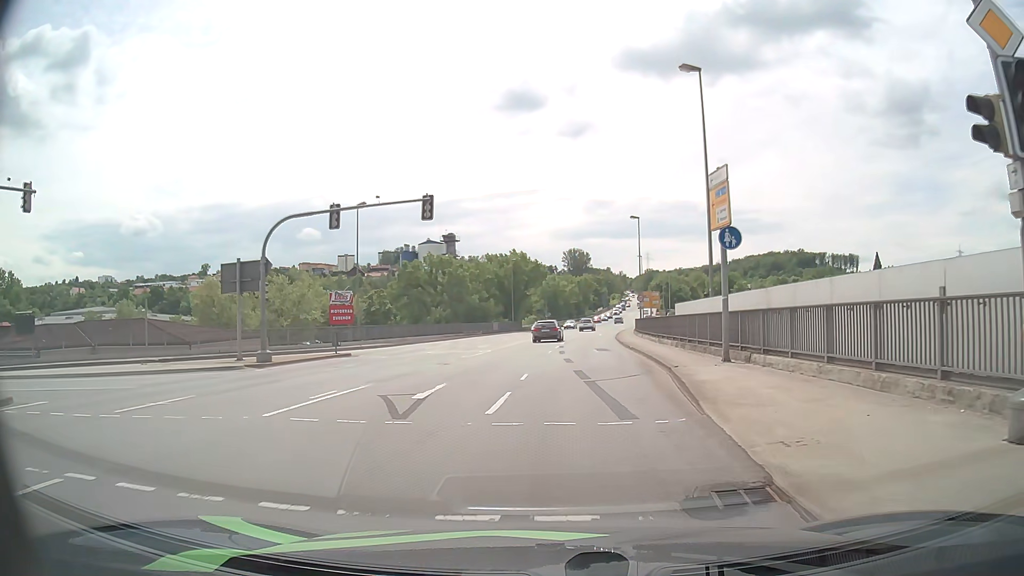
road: primary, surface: asphalt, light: Day
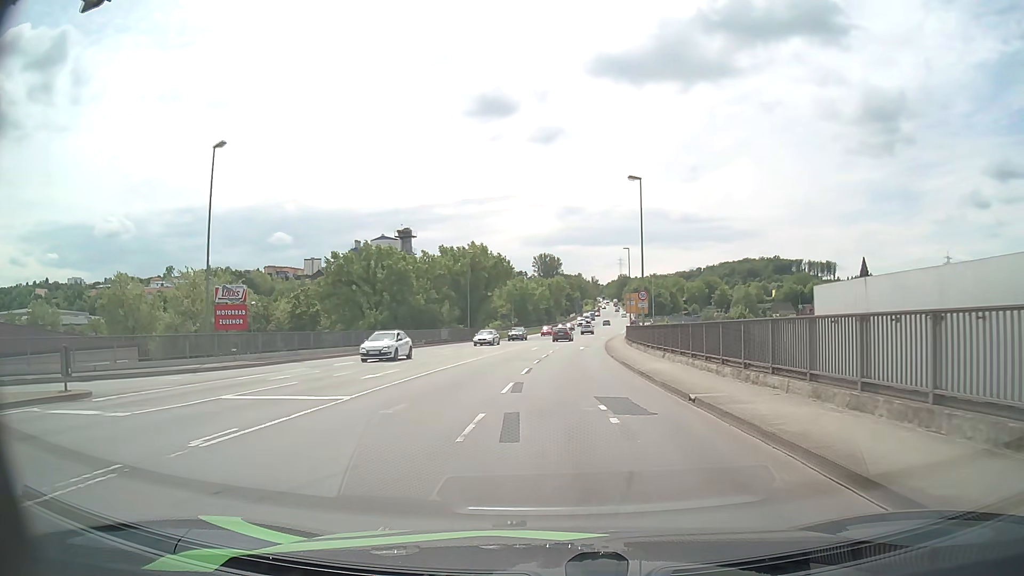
(+0.7, +19.0) m; +3°
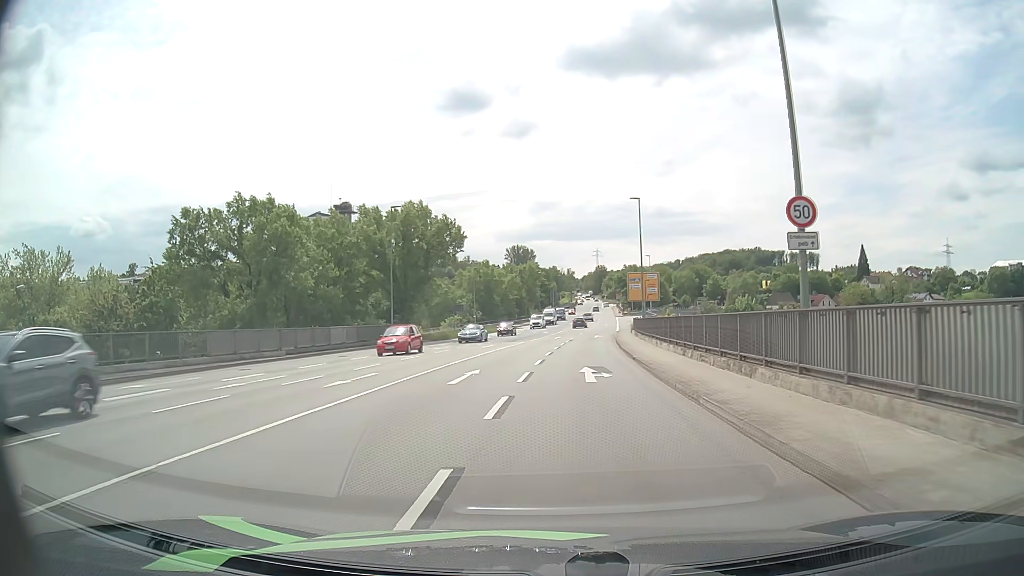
(+0.6, +28.6) m; +2°
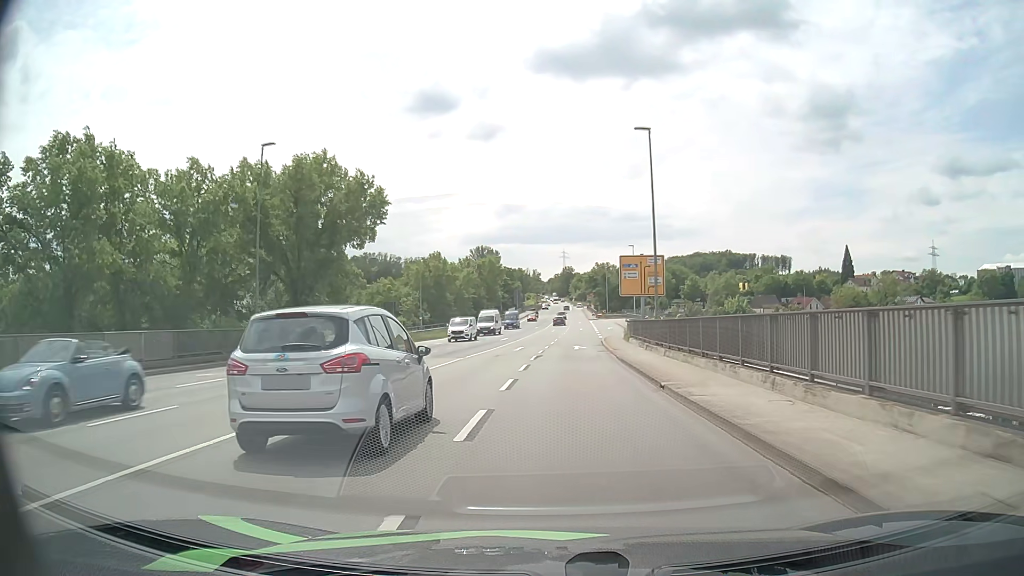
(+0.5, +19.7) m; +3°
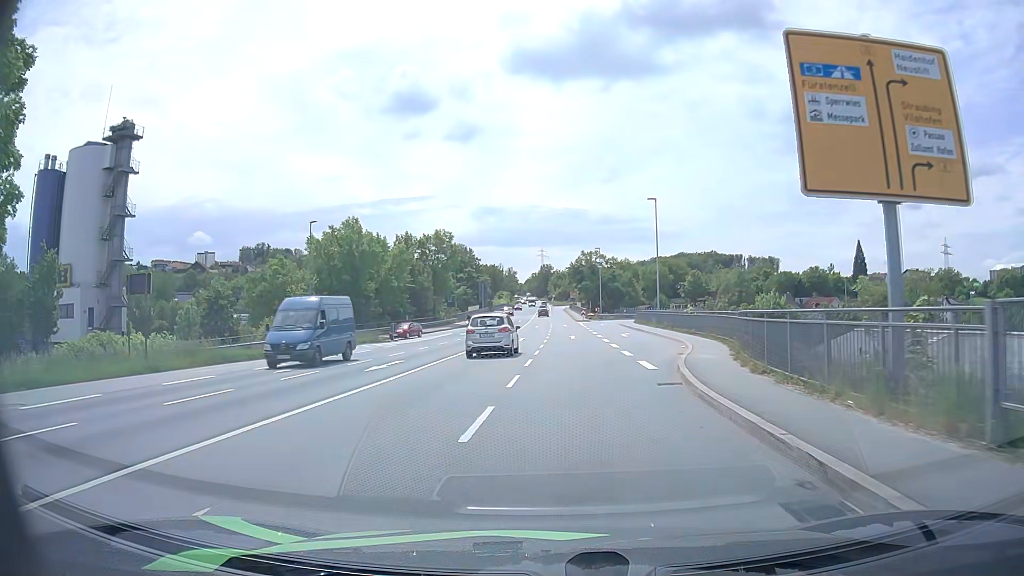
(+0.9, +36.4) m; +2°
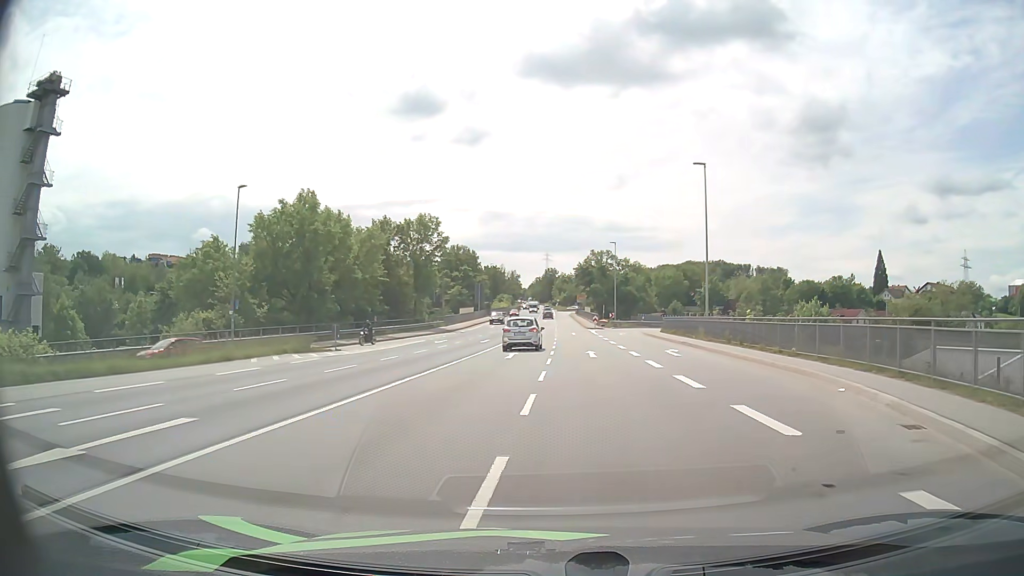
(0.0, +15.7) m; 0°
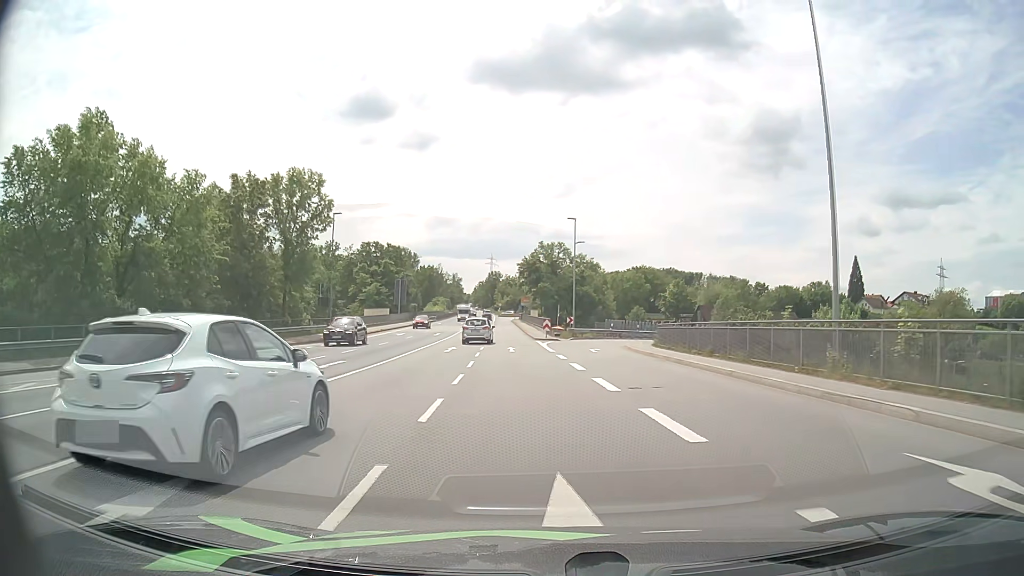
(+1.1, +24.5) m; +4°
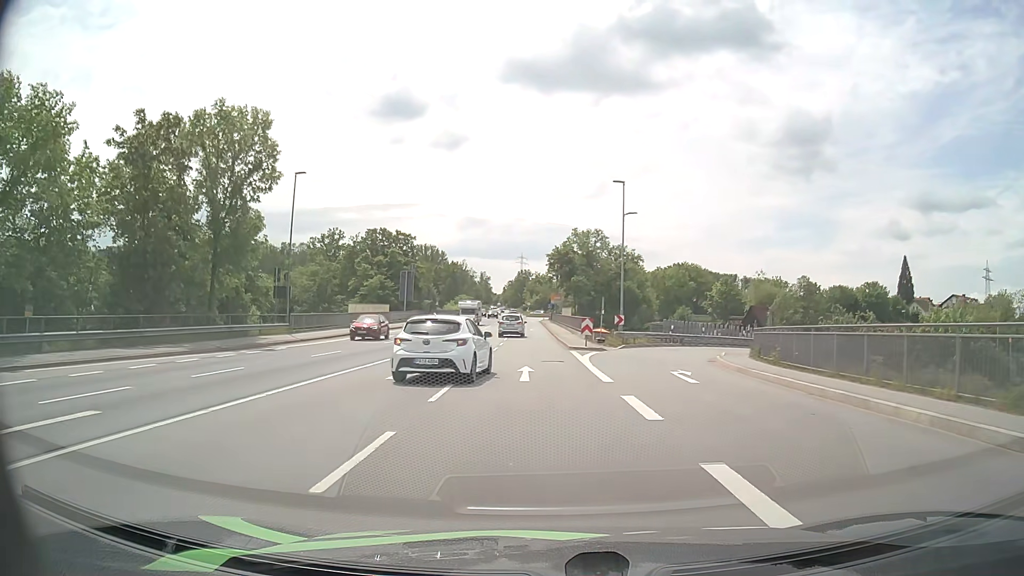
(-0.4, +16.2) m; -2°
(0, +10) (-1, +20) (-1, +30) (-2, +40) (-3, +50) (-4, +60) (-4, +70) (-5, +80) (-5, +90) (-6, +100) m
